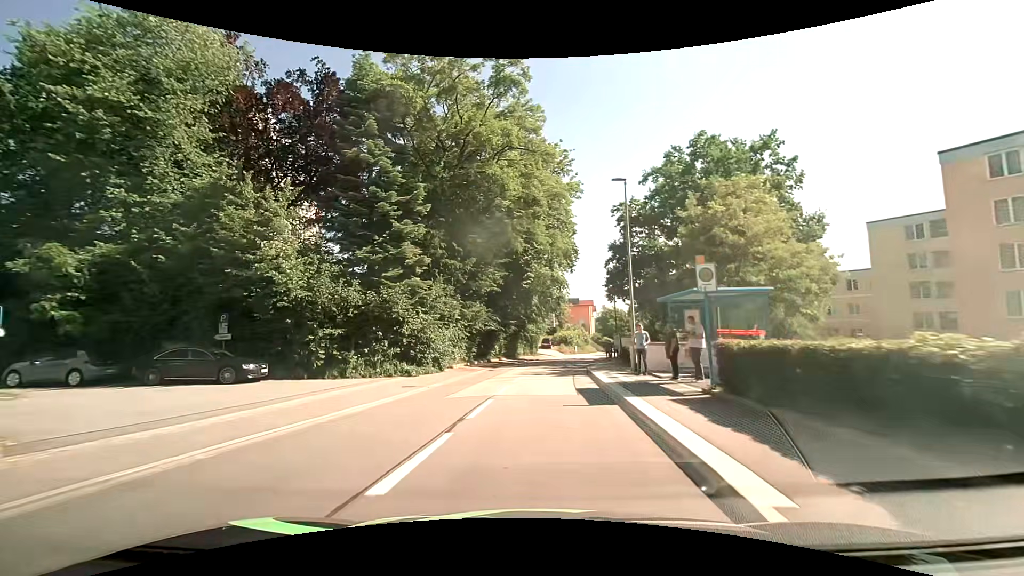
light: Day
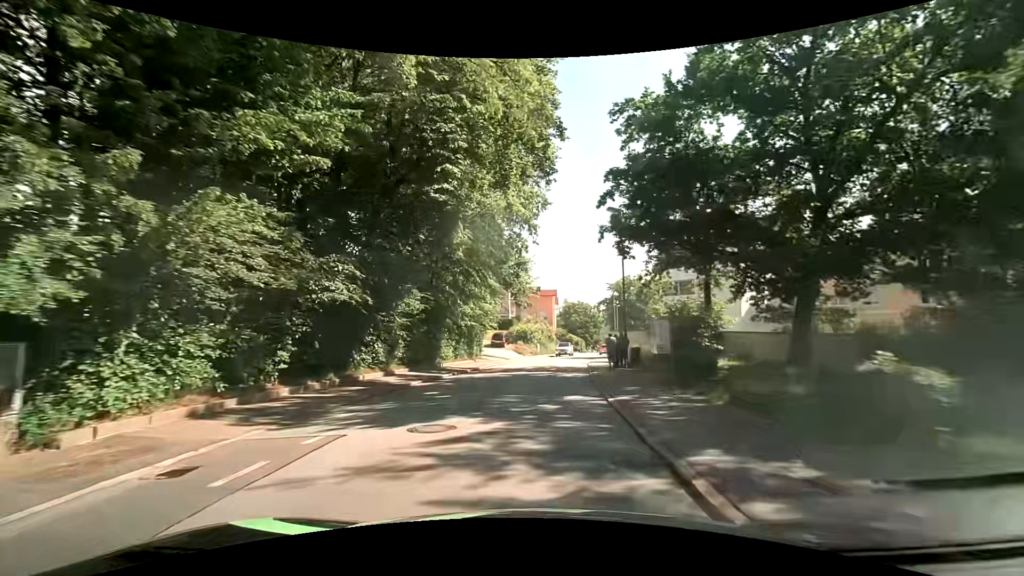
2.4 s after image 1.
(+1.1, +23.3) m; +6°
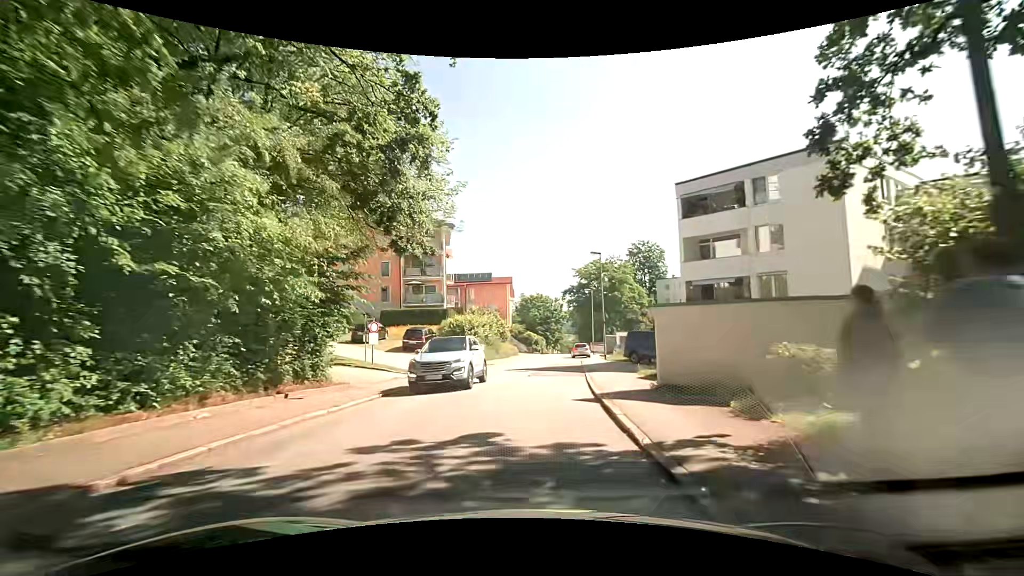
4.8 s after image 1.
(+1.1, +22.6) m; +5°
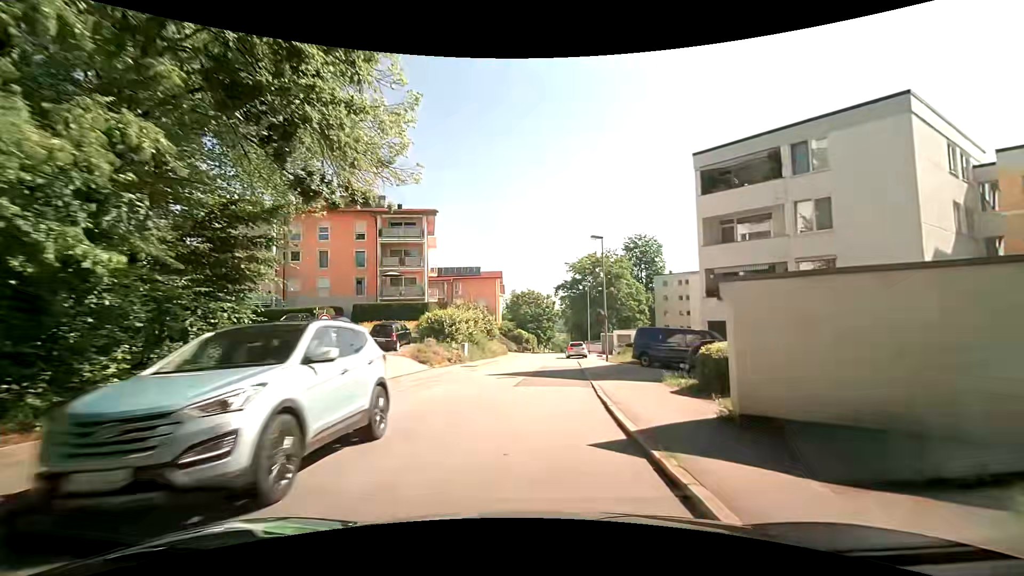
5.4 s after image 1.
(+0.1, +5.3) m; +2°
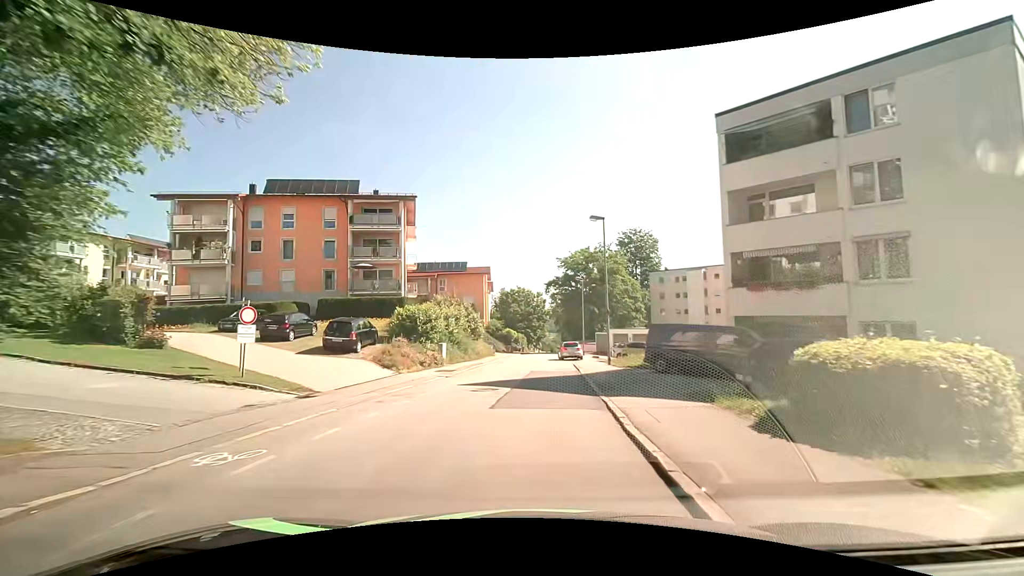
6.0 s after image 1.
(0.0, +5.0) m; -1°
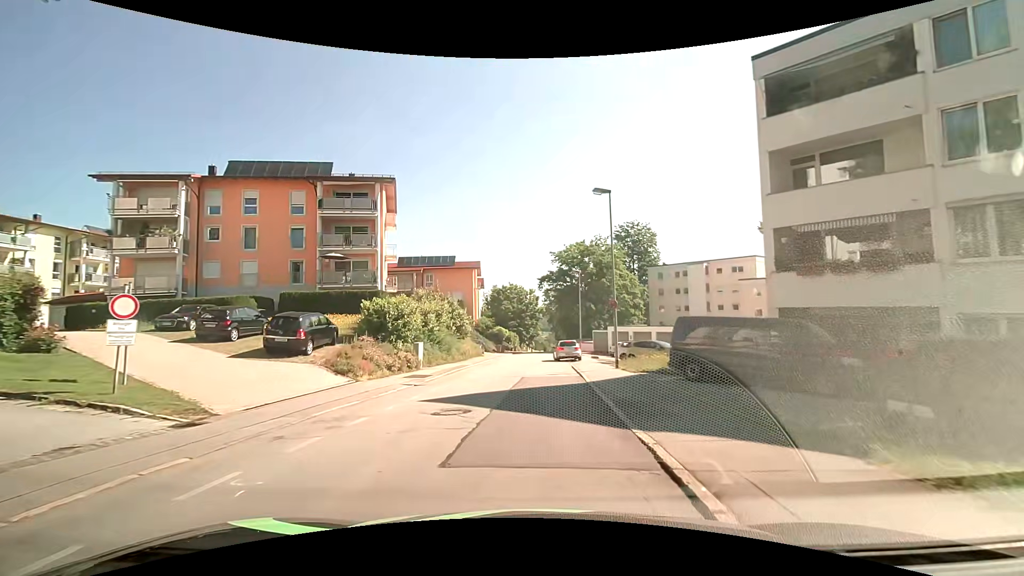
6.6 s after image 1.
(+0.2, +4.6) m; +2°
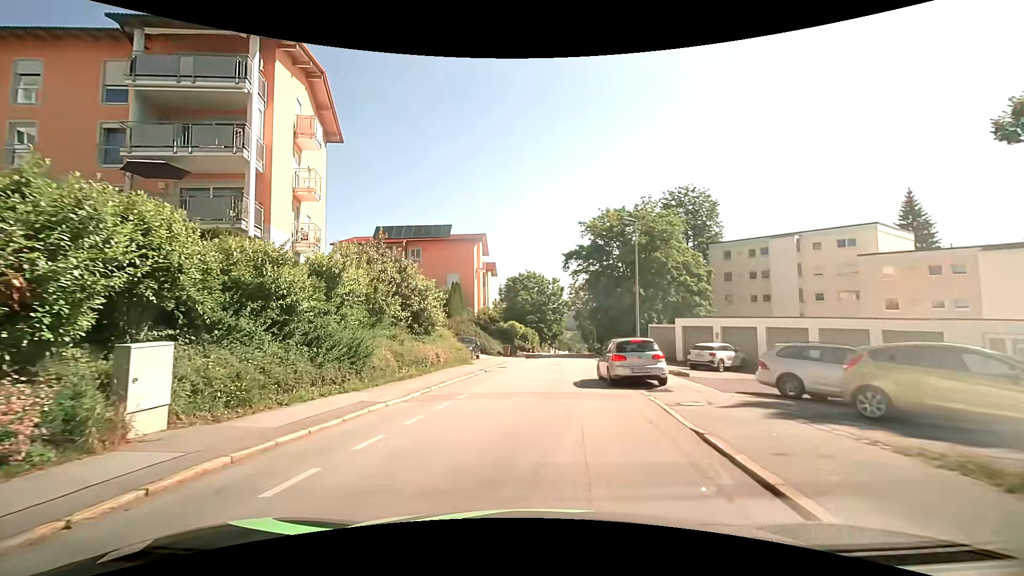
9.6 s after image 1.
(+0.2, +19.8) m; -3°
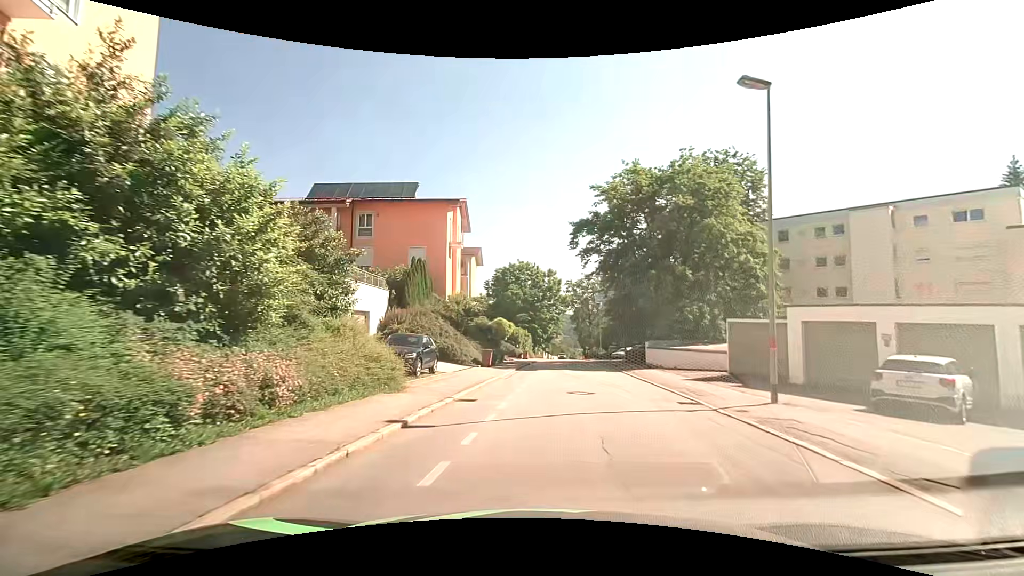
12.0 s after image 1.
(-0.2, +15.7) m; +2°
